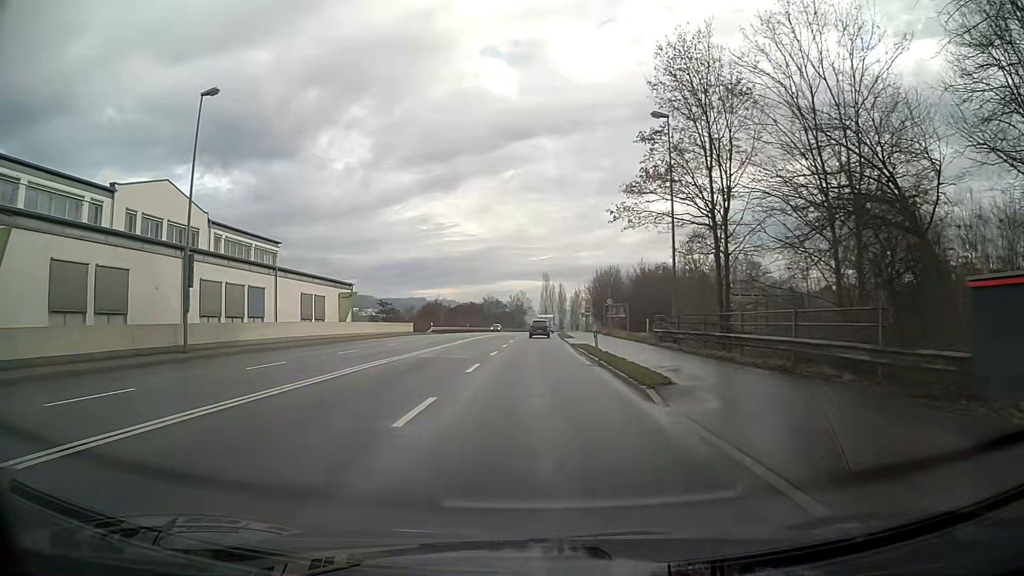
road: primary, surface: asphalt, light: Day
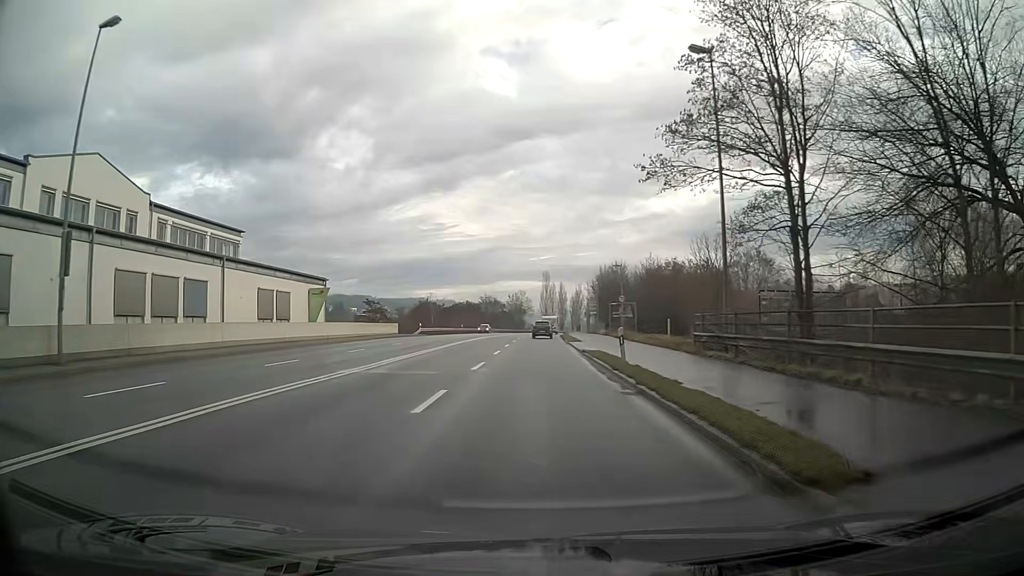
(0.0, +7.8) m; 0°
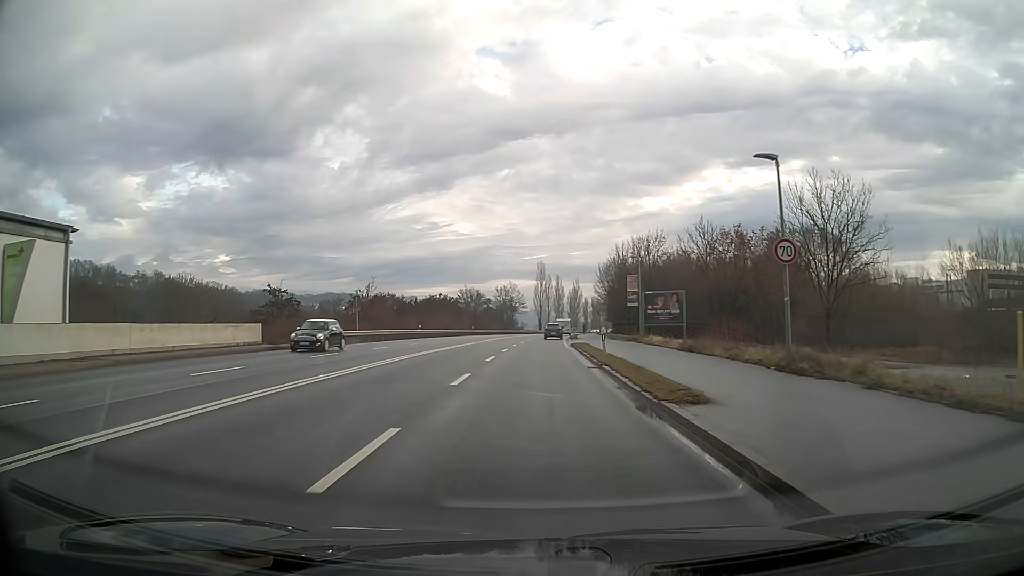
(+0.1, +31.7) m; +1°
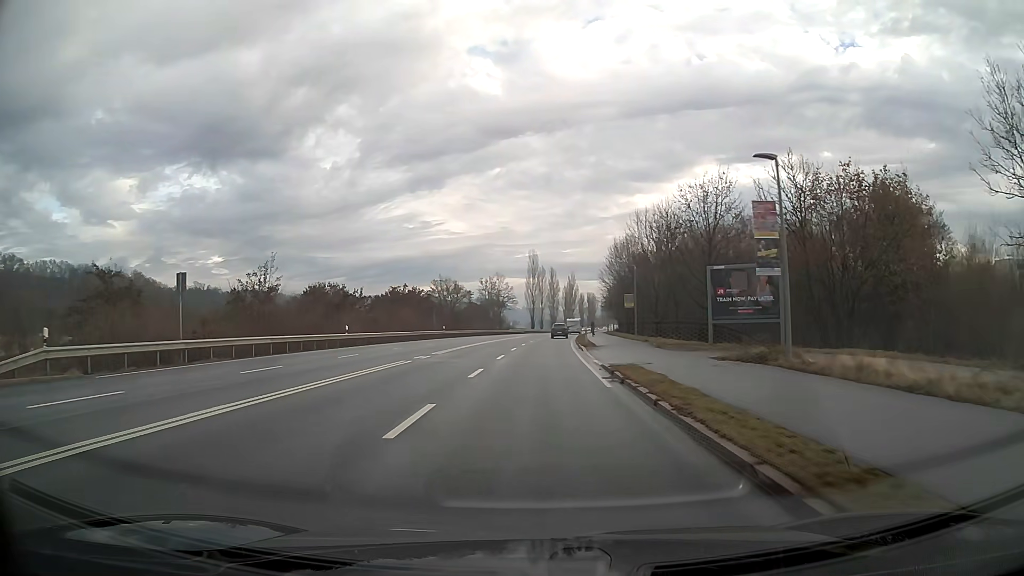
(+0.1, +24.3) m; +1°
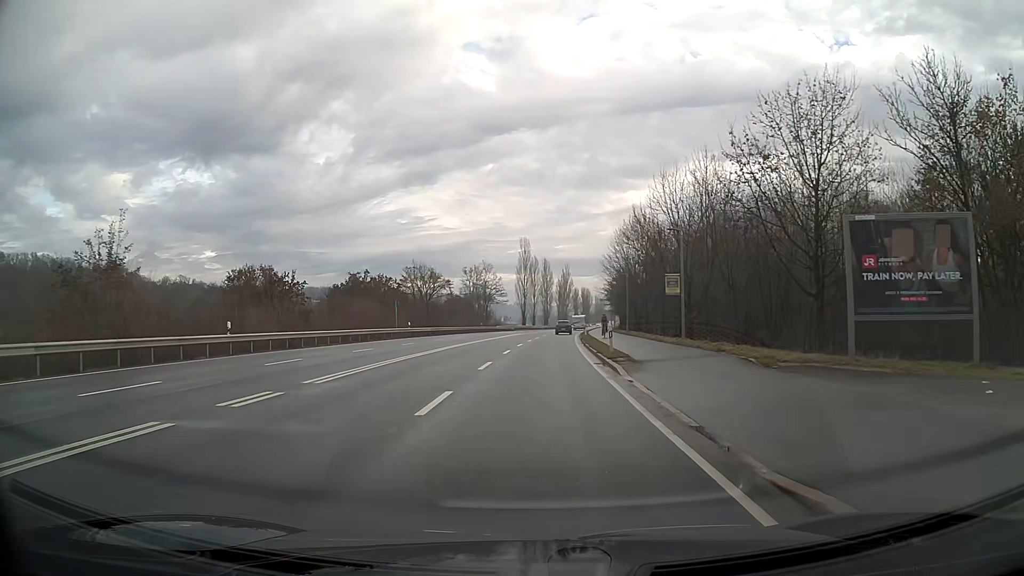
(+0.1, +16.5) m; +1°
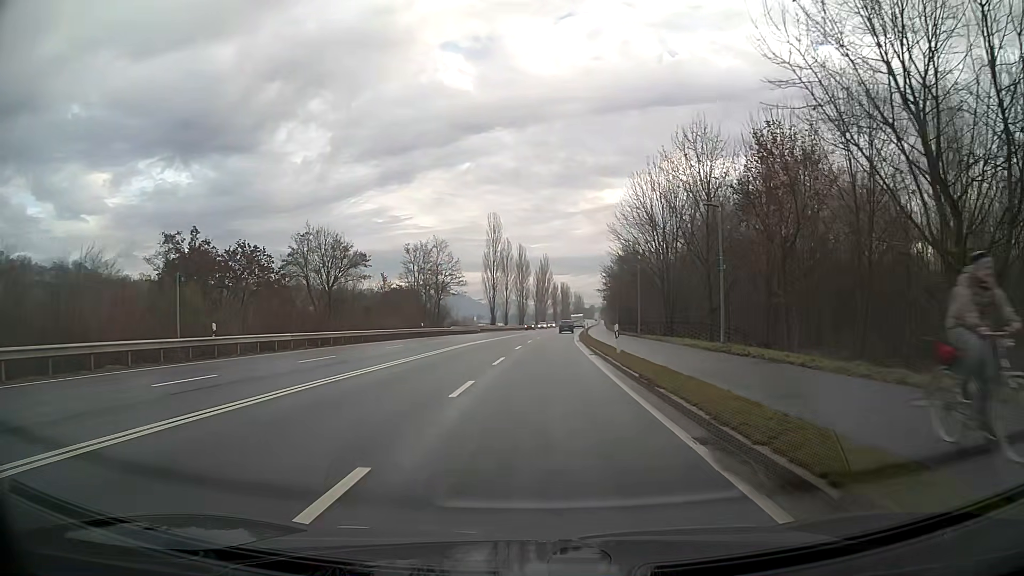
(+0.6, +33.5) m; +2°
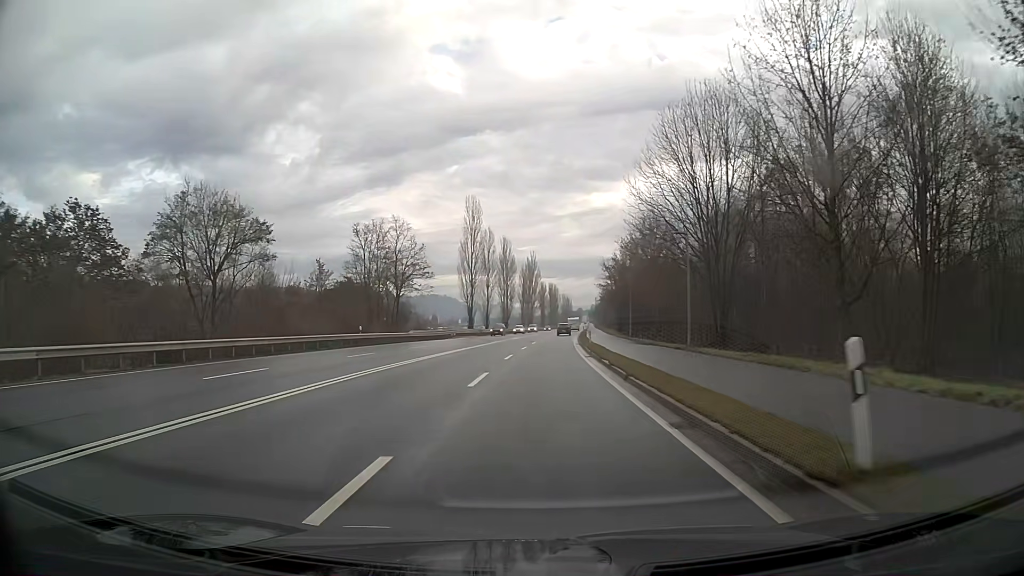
(+0.2, +18.6) m; +1°
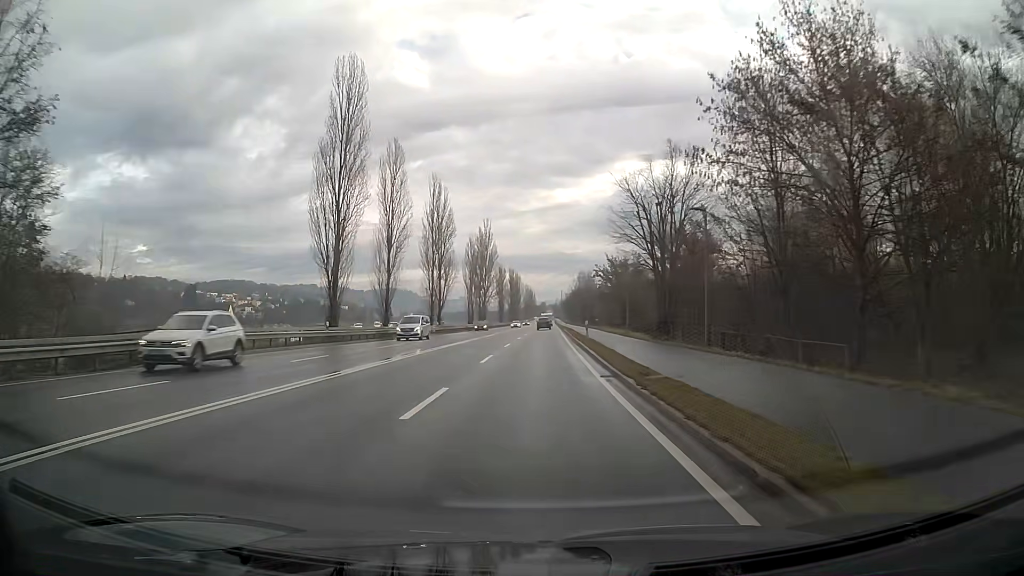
(+1.5, +53.6) m; +3°
